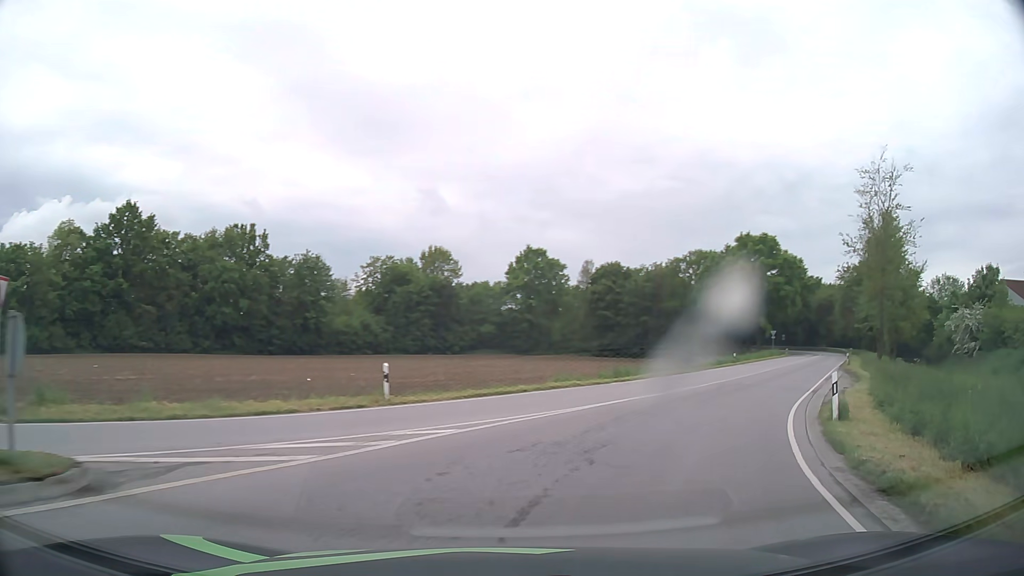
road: tertiary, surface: asphalt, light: Day
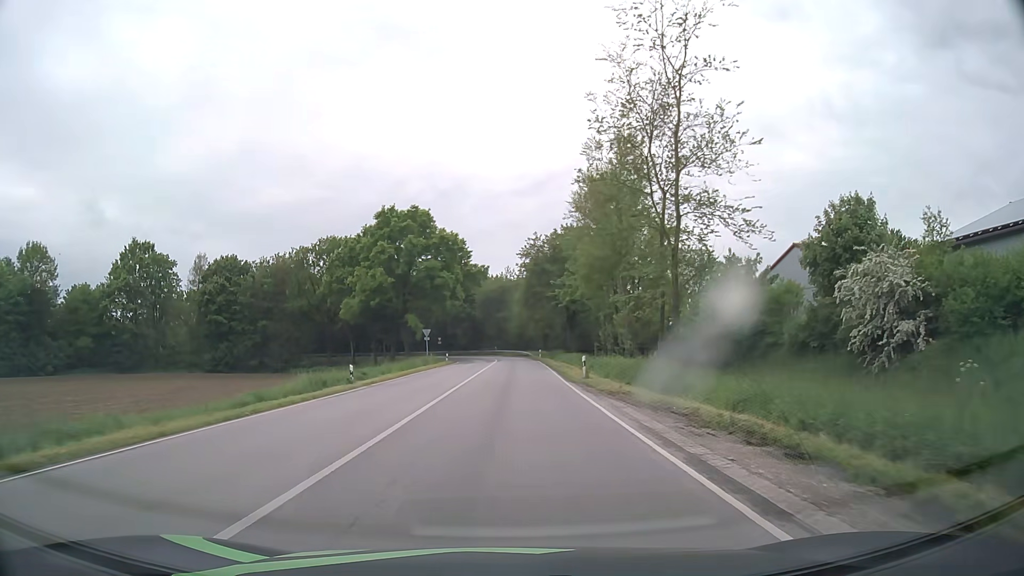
(+10.2, +26.0) m; +31°
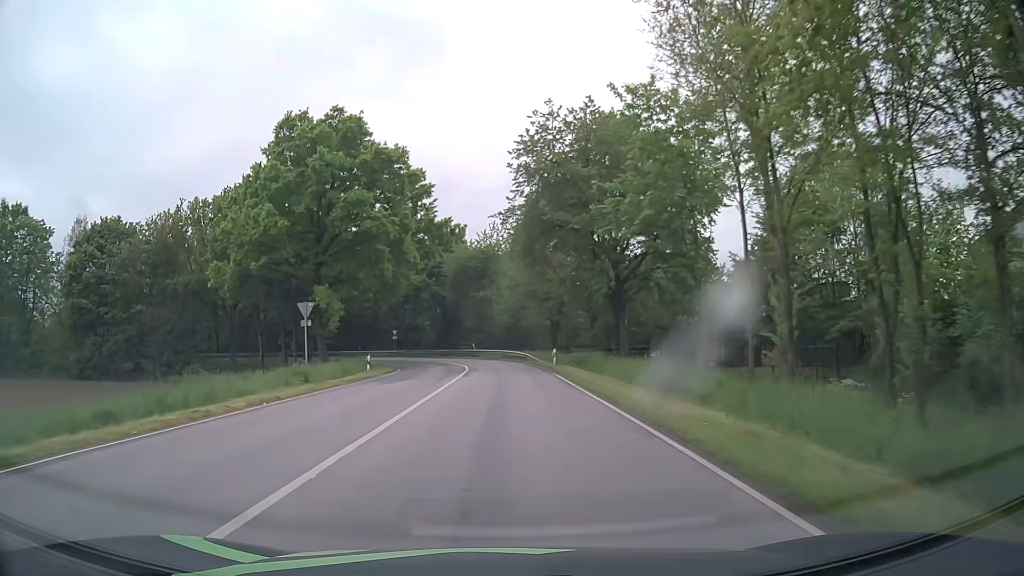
(+0.5, +37.3) m; +1°
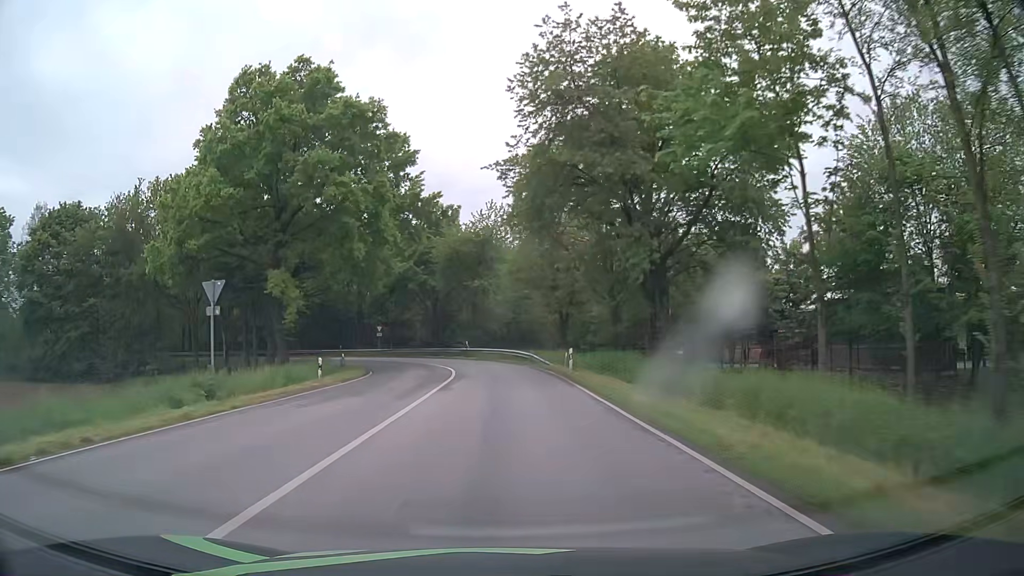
(0.0, +9.6) m; 0°
(0, +10) (0, +20) (0, +30) (-2, +40) (-4, +50) (-8, +59) (-14, +67) (-21, +74) (-30, +79) (-39, +82) m
